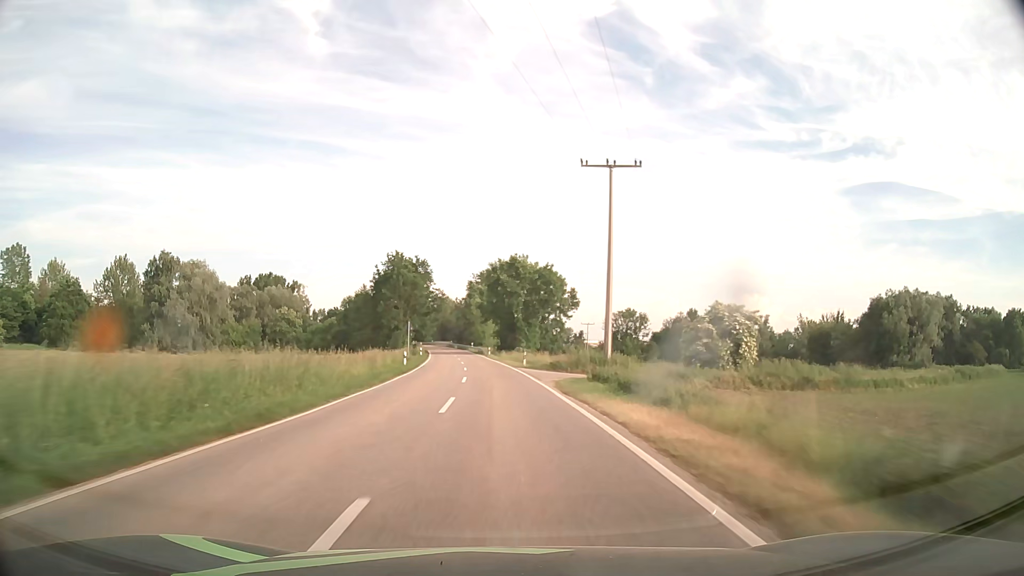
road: tertiary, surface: asphalt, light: Day
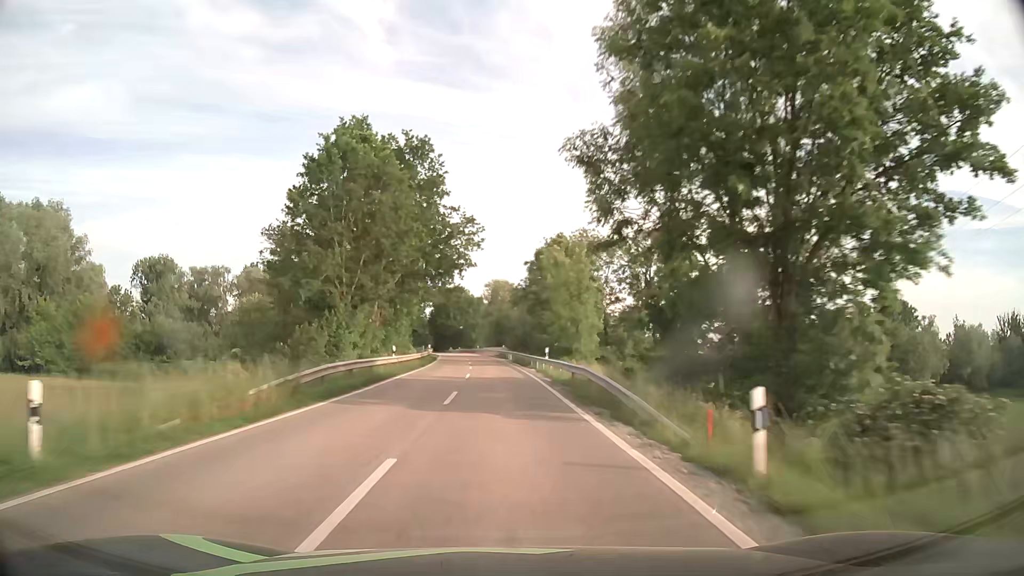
(-3.5, +70.5) m; -6°
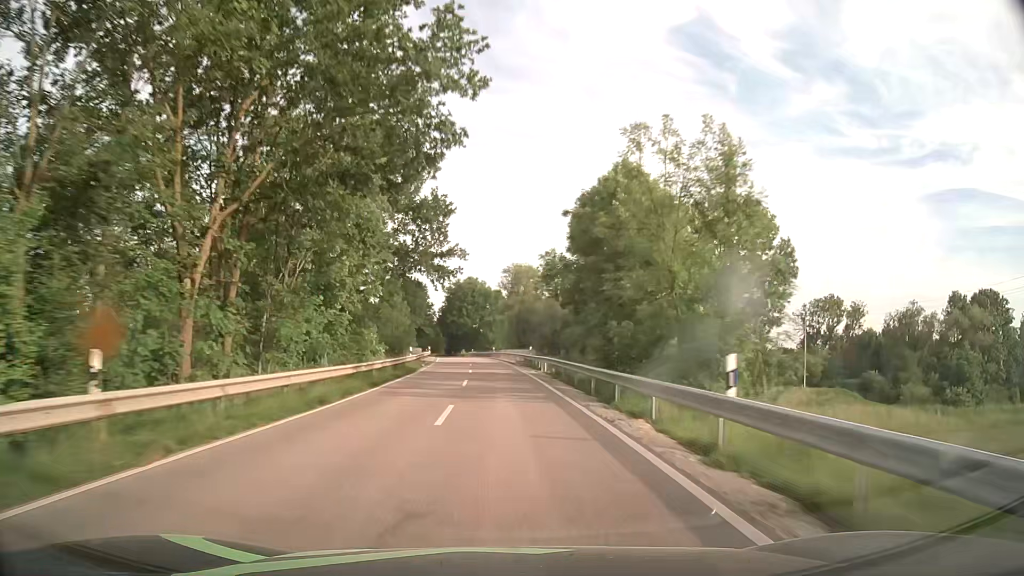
(-0.5, +28.2) m; -2°
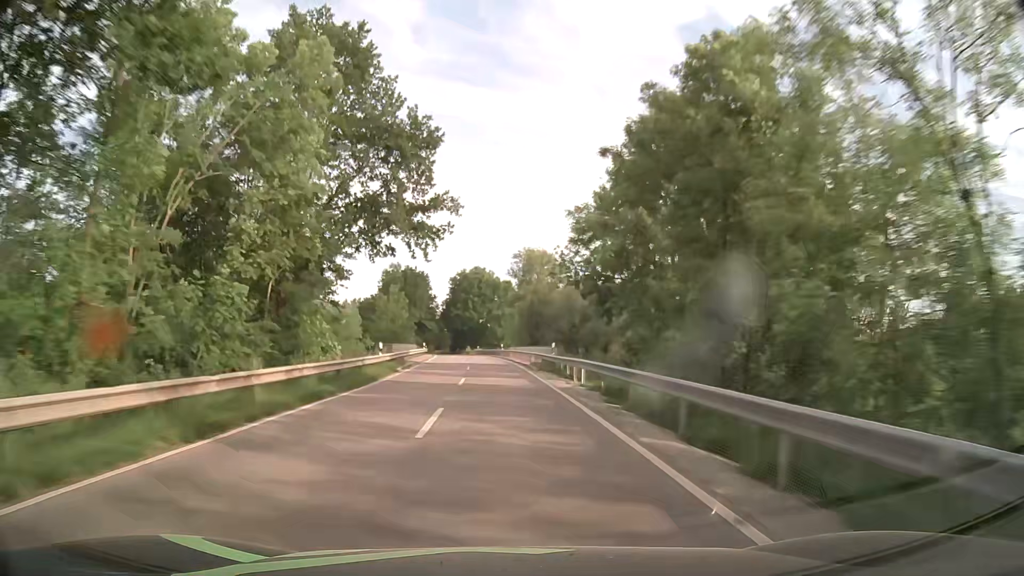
(-0.1, +14.1) m; -1°
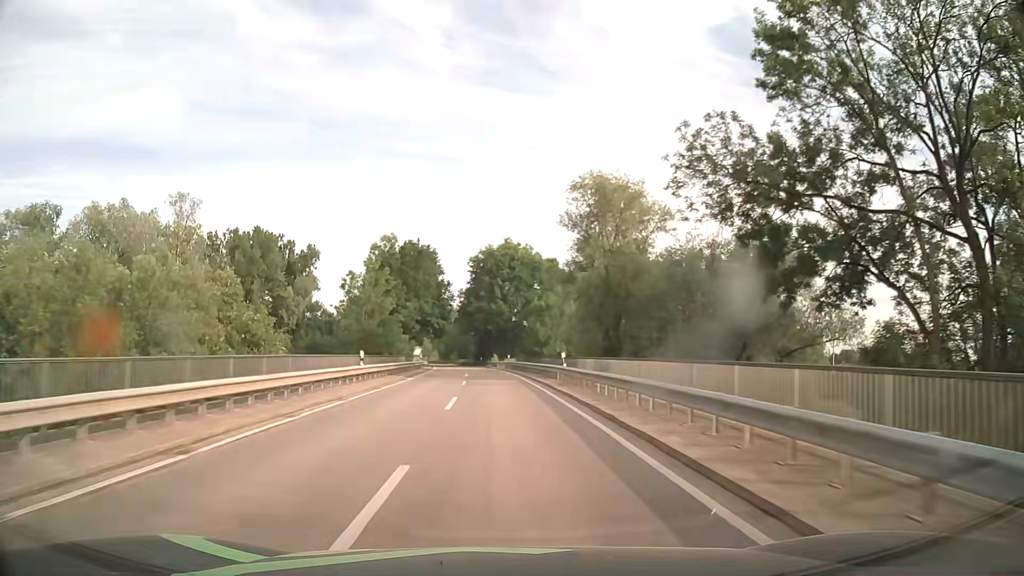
(-1.3, +42.4) m; -3°
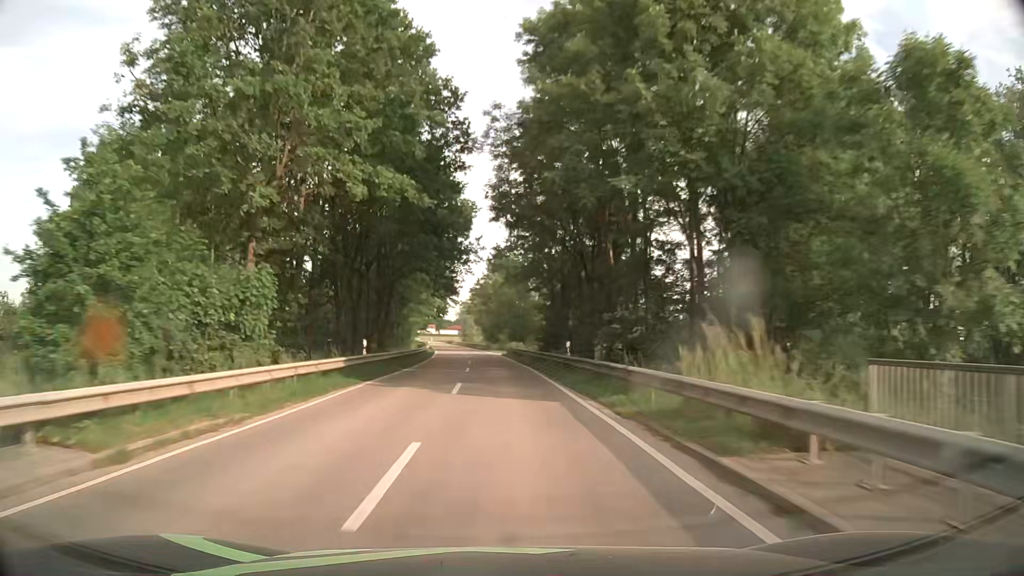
(-3.3, +71.0) m; -5°
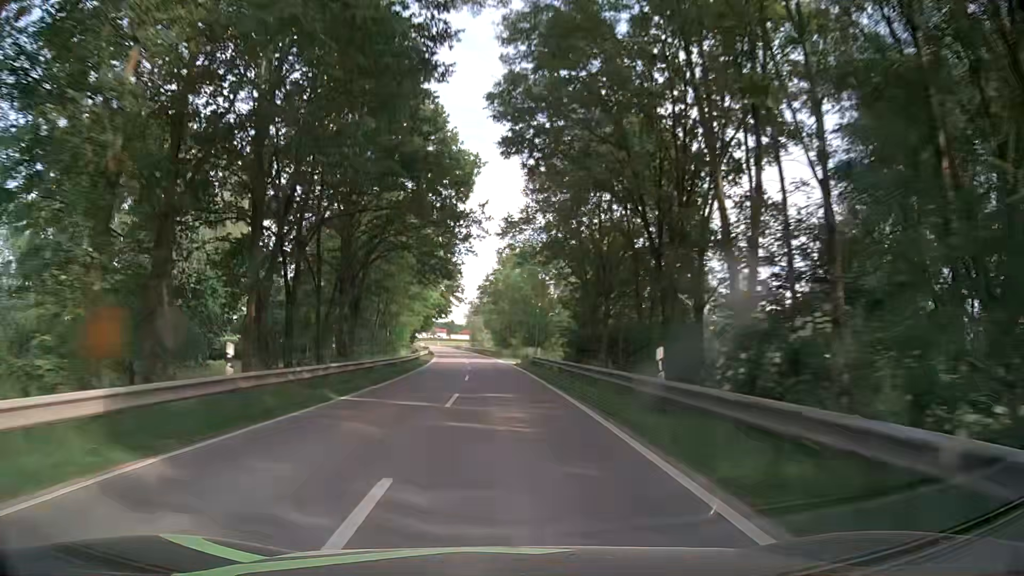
(-0.1, +14.3) m; -1°
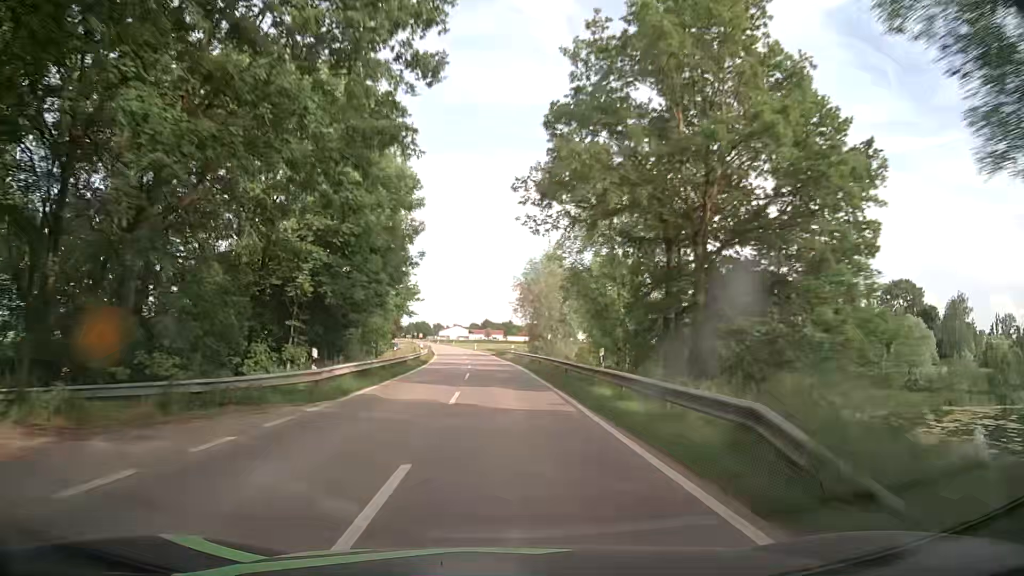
(-3.5, +71.3) m; -5°
(0, +10) (0, +20) (0, +30) (-1, +40) (-1, +50) (-2, +60) (-3, +70) (-4, +80) (-5, +90) (-6, +100) m
